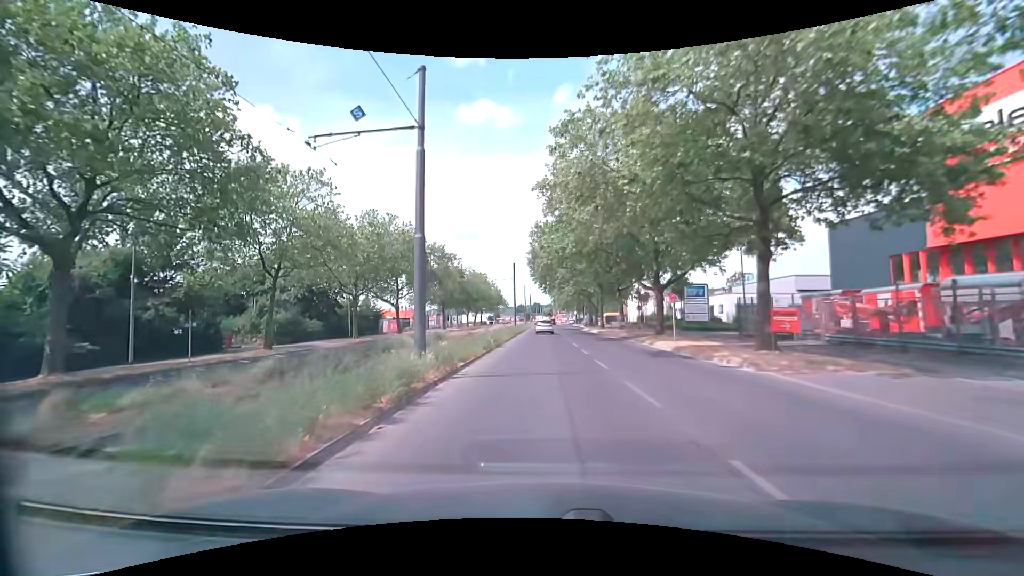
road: secondary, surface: asphalt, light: Day
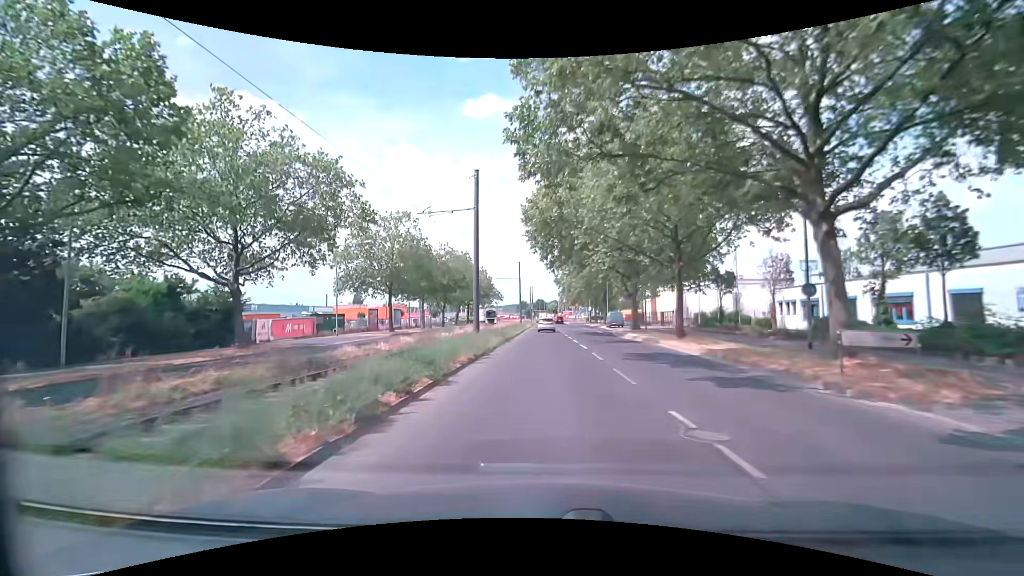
(-0.3, +33.7) m; 0°
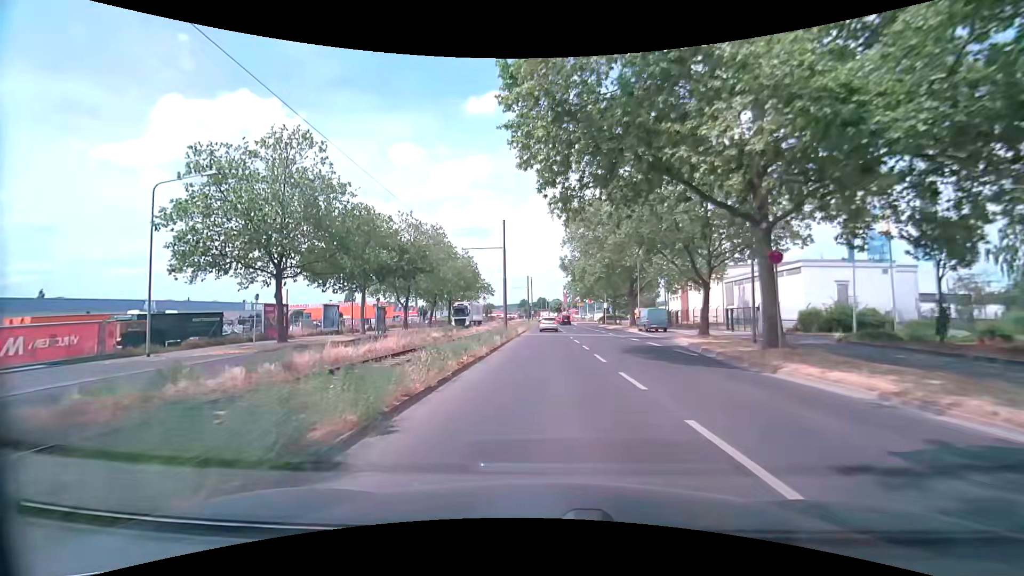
(-0.3, +24.5) m; 0°
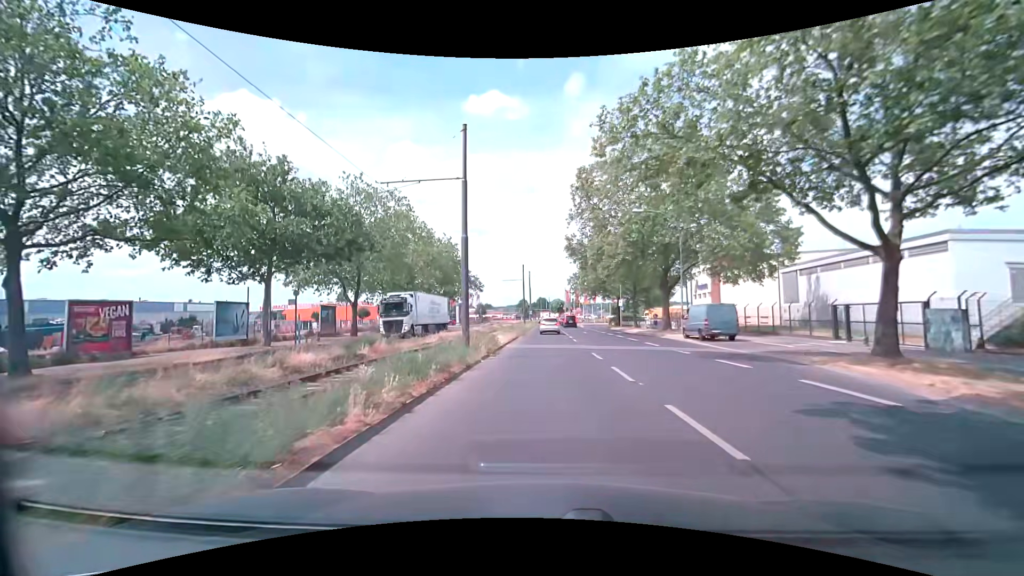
(0.0, +16.8) m; 0°
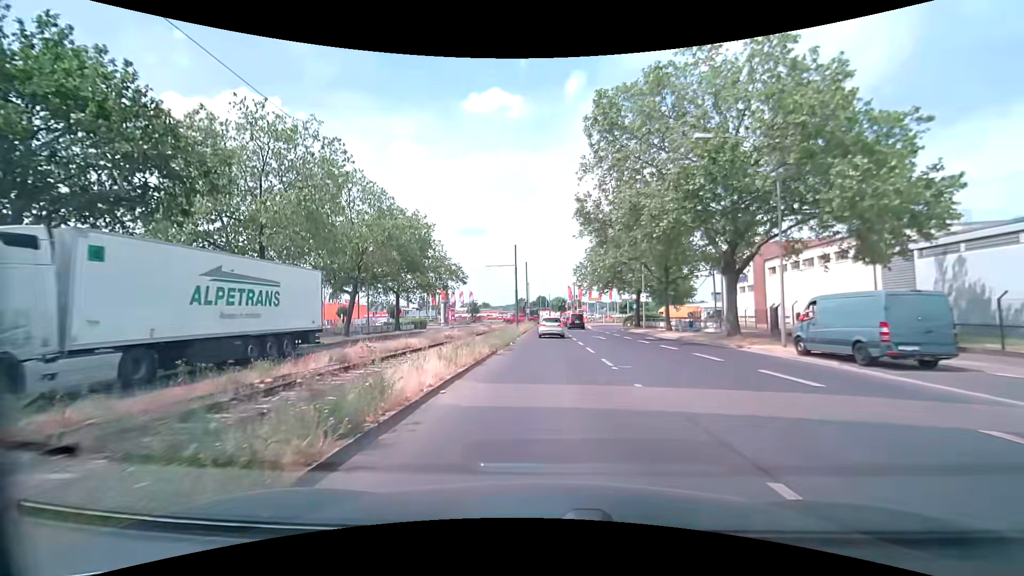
(-0.1, +15.5) m; 0°
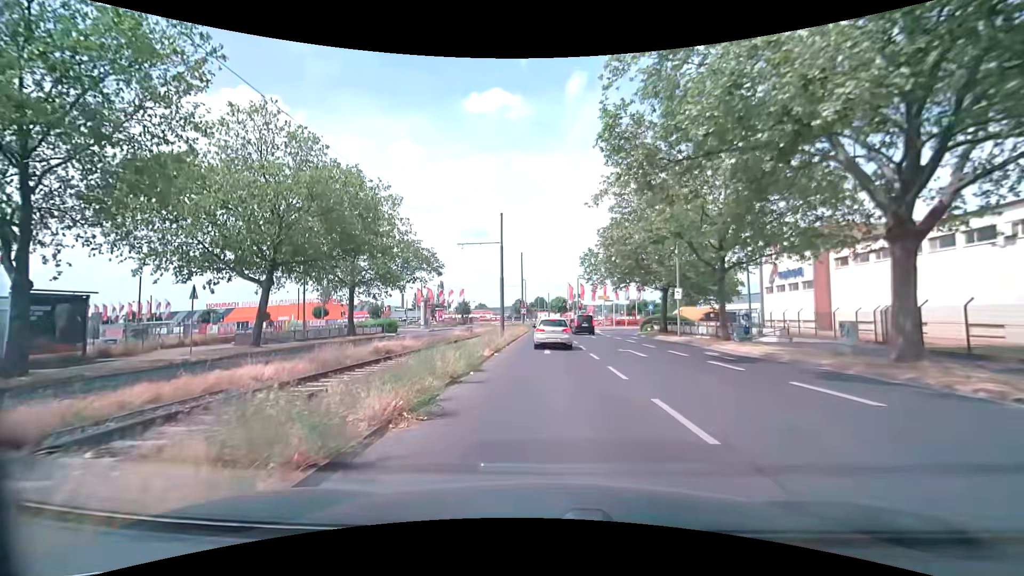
(0.0, +13.7) m; 0°
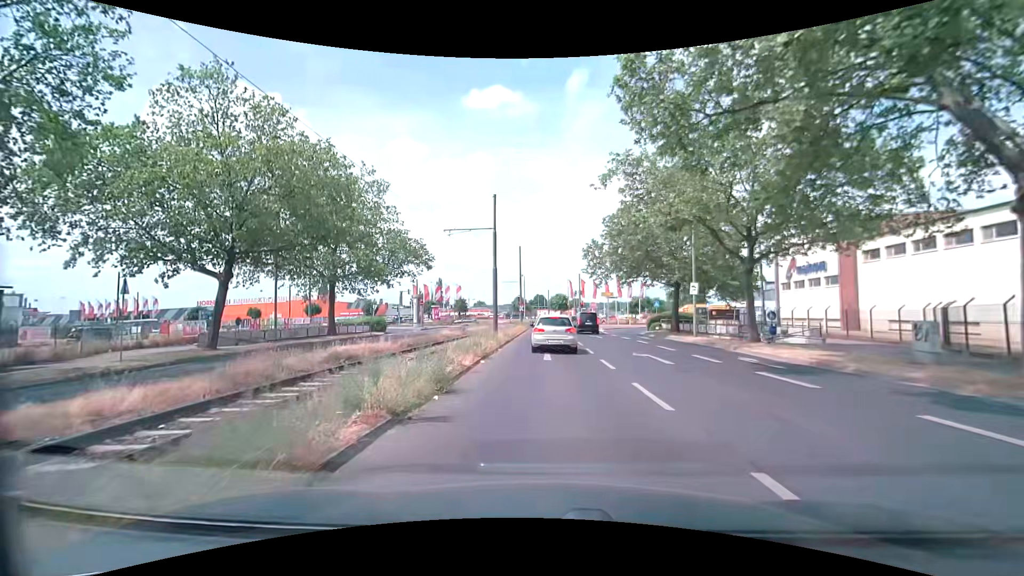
(0.0, +4.0) m; +1°
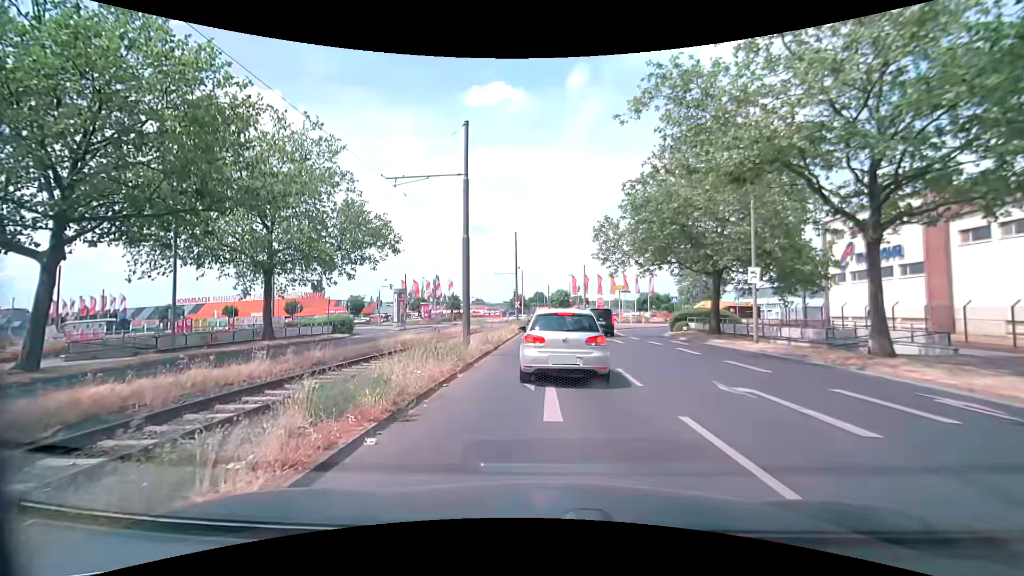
(-0.1, +9.3) m; -2°
